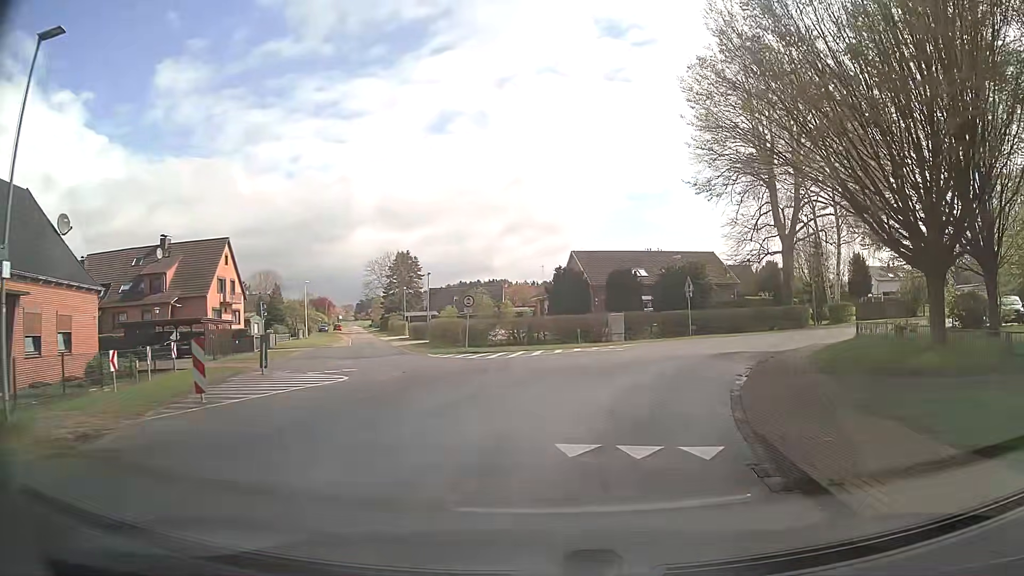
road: unclassified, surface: asphalt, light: Day
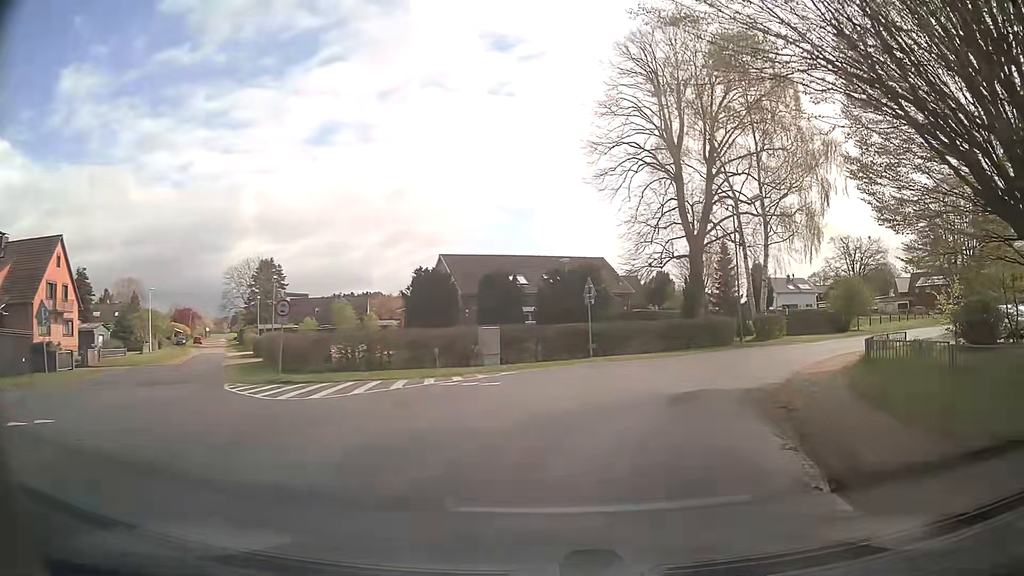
(+0.7, +9.5) m; +11°
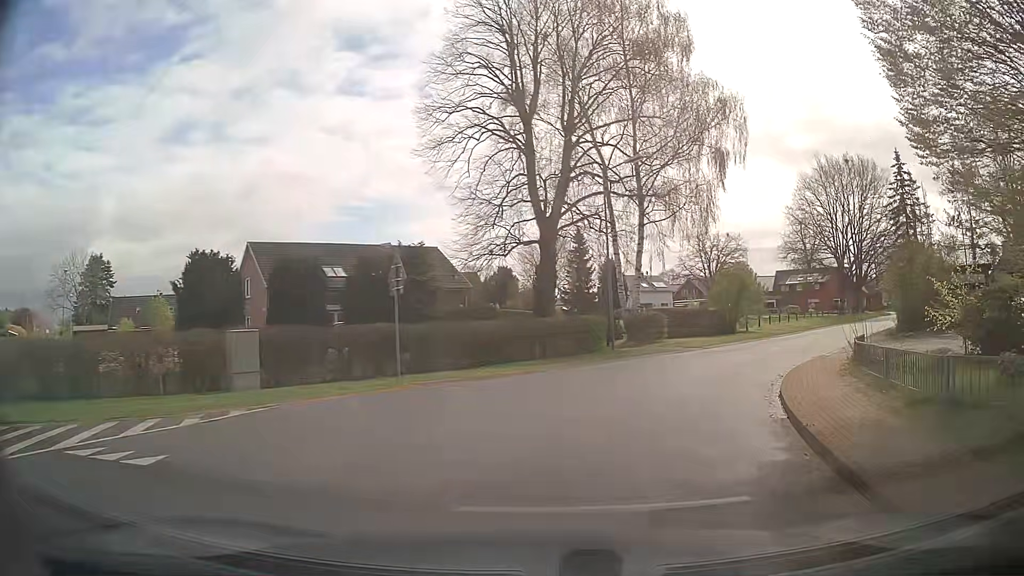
(+1.0, +9.2) m; +14°
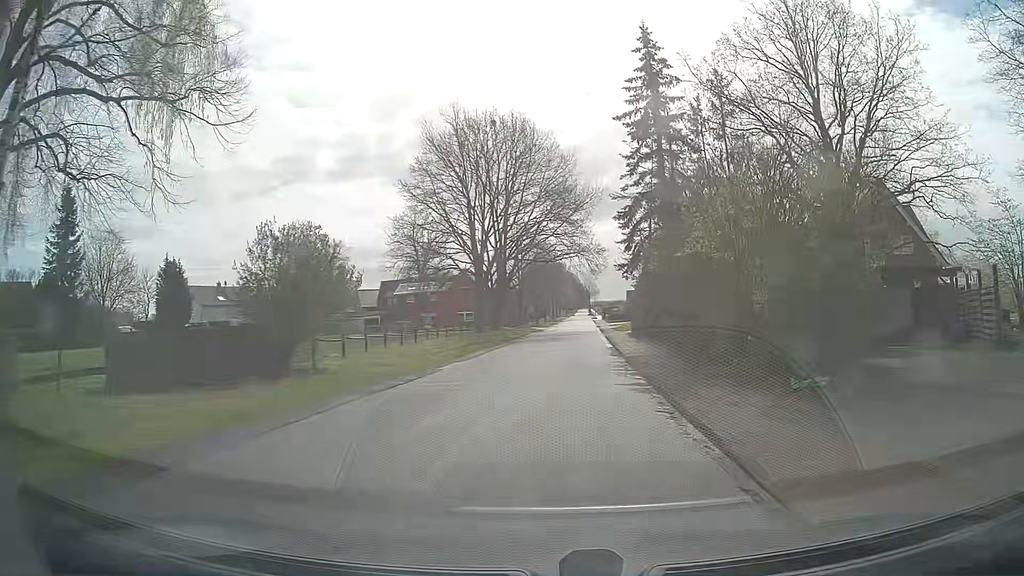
(+7.1, +22.8) m; +34°
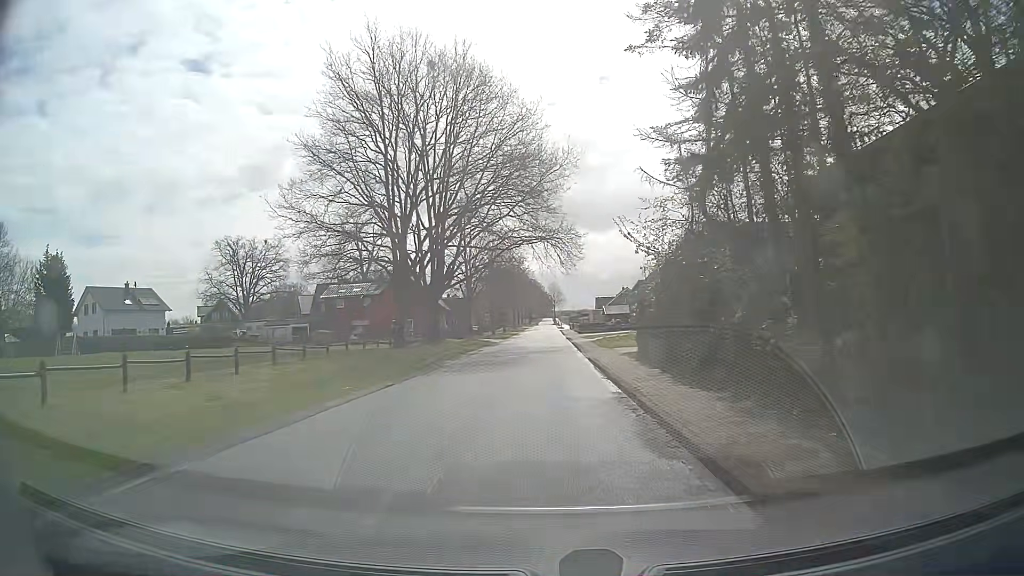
(+0.6, +16.2) m; +2°
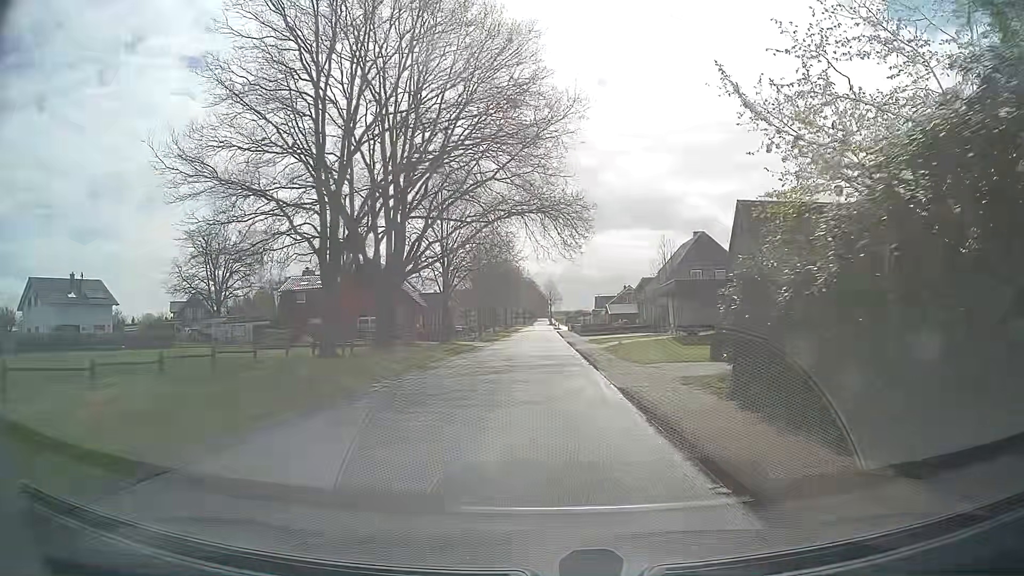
(+0.2, +11.3) m; +1°
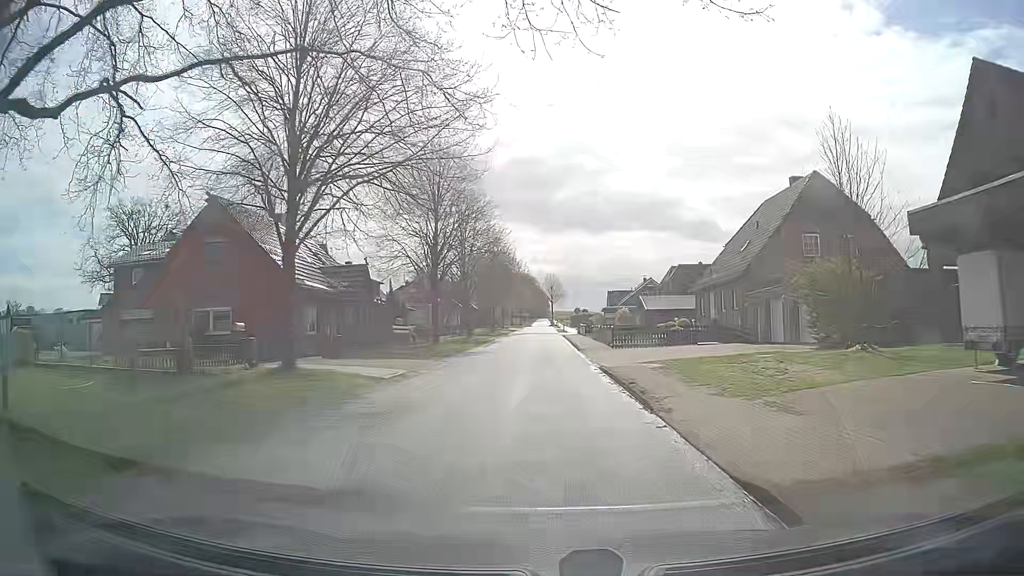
(+0.1, +28.2) m; 0°
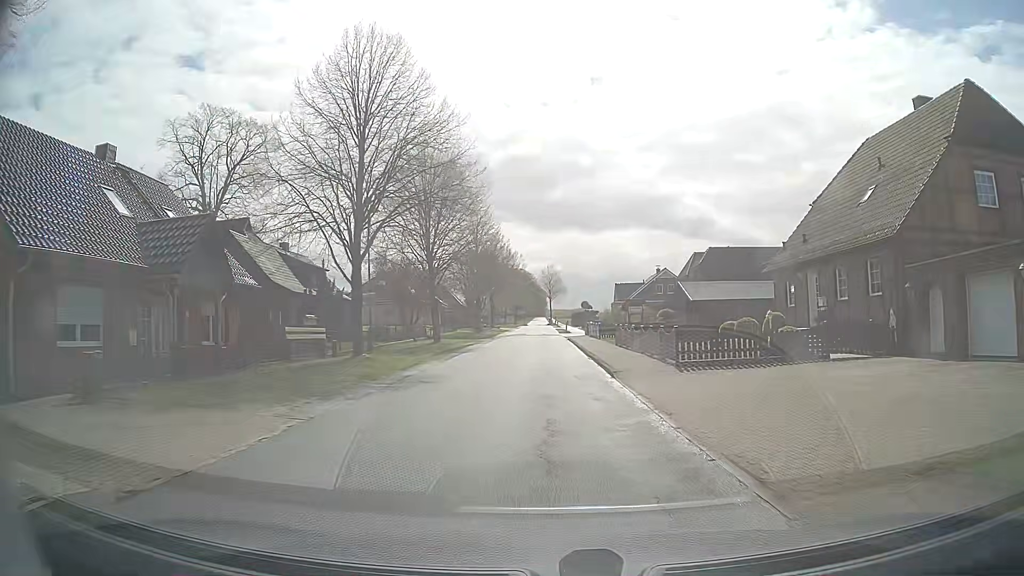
(+0.1, +16.6) m; 0°
(0, +10) (0, +20) (0, +30) (0, +40) (0, +50) (0, +60) (0, +70) (0, +80) (-1, +90) (-1, +100) m
